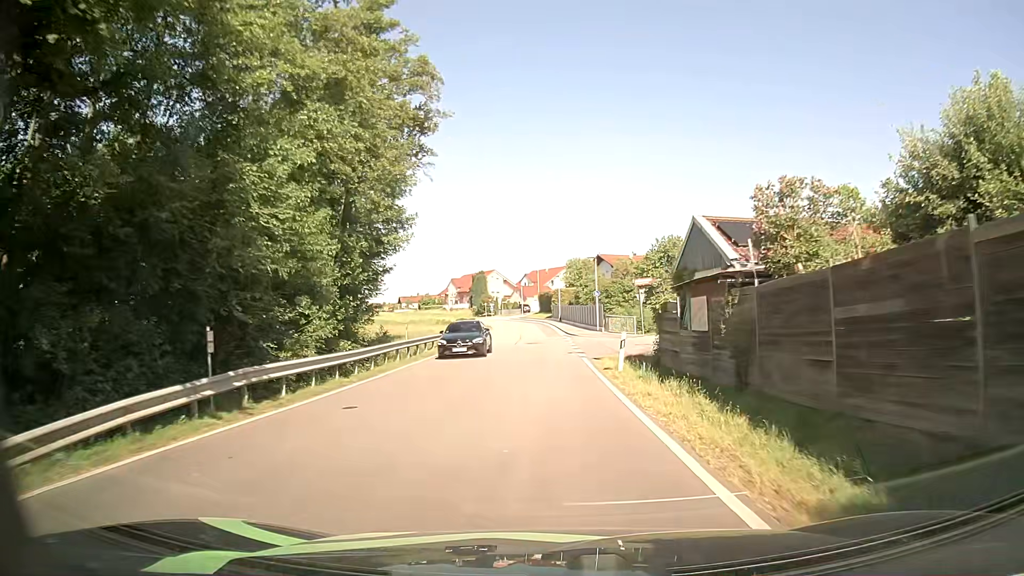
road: secondary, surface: asphalt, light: Day
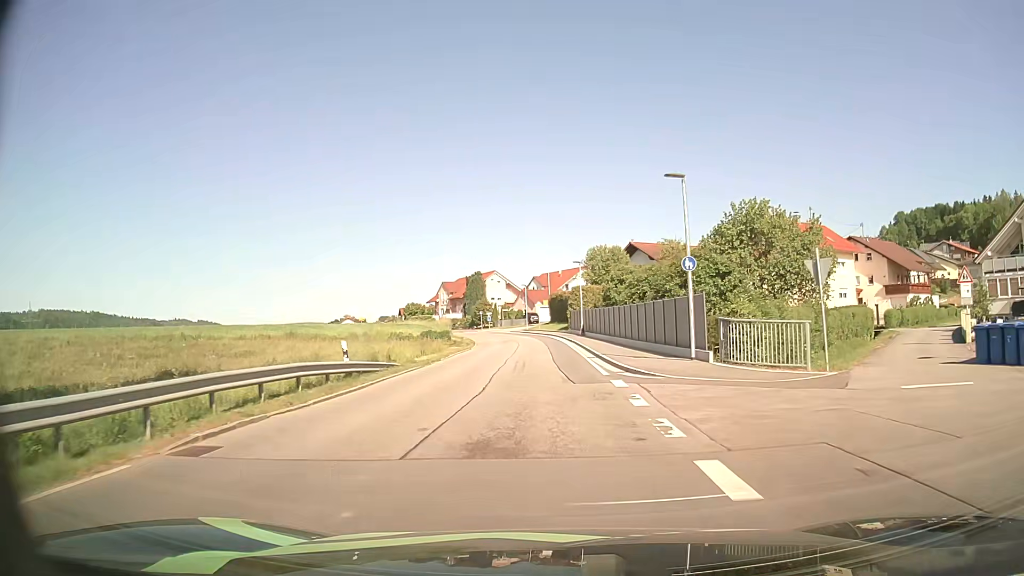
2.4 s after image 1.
(-0.1, +29.8) m; -1°
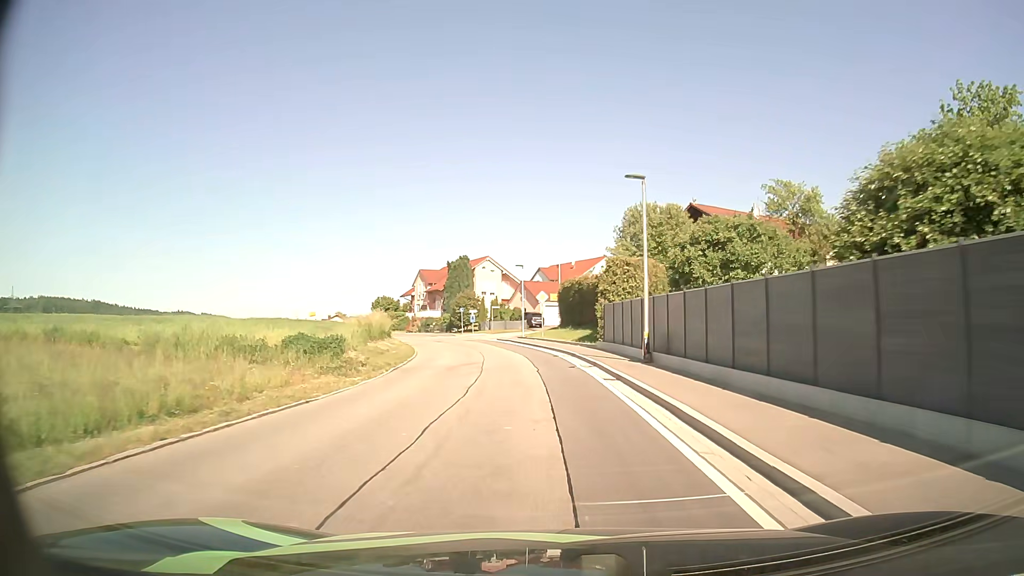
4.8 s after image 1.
(-0.1, +29.9) m; 0°
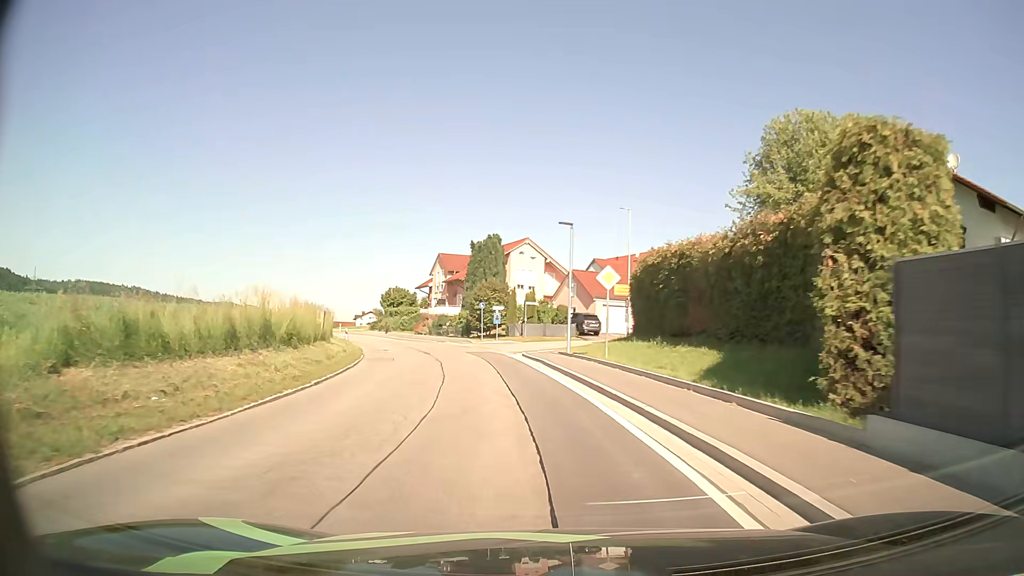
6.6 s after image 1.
(-0.7, +22.6) m; -4°
